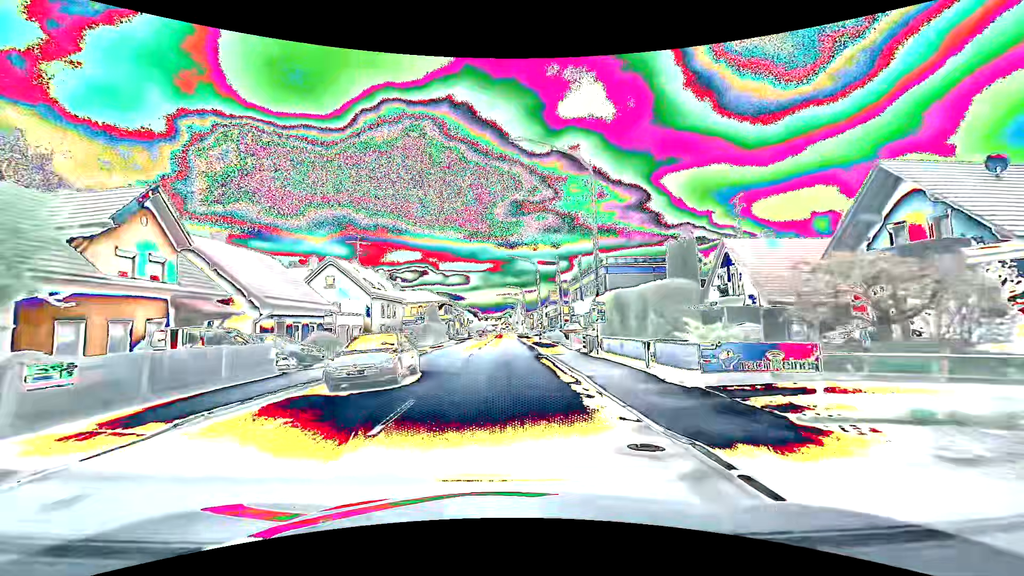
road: primary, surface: asphalt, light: Day
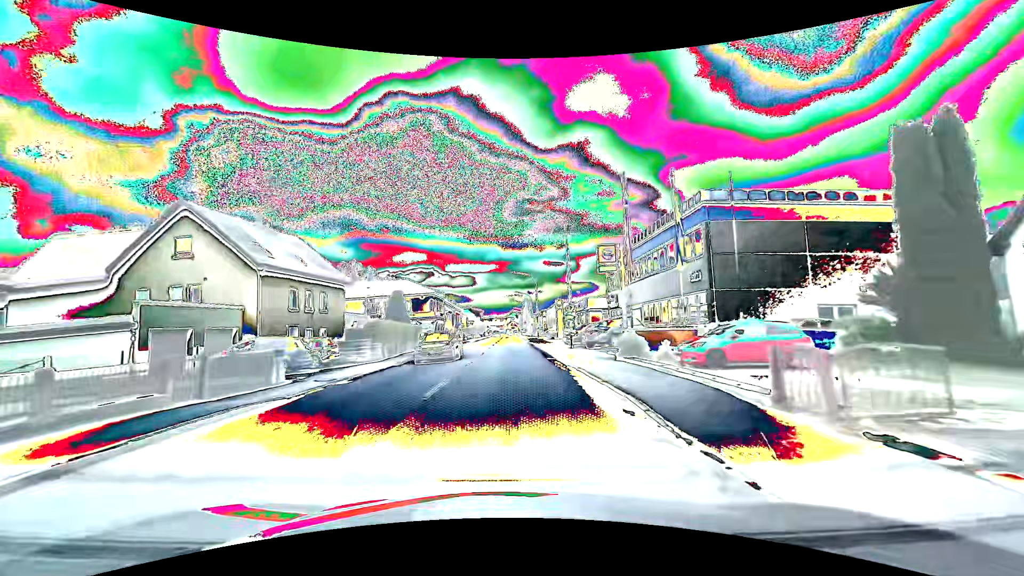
(-0.1, +23.7) m; -1°
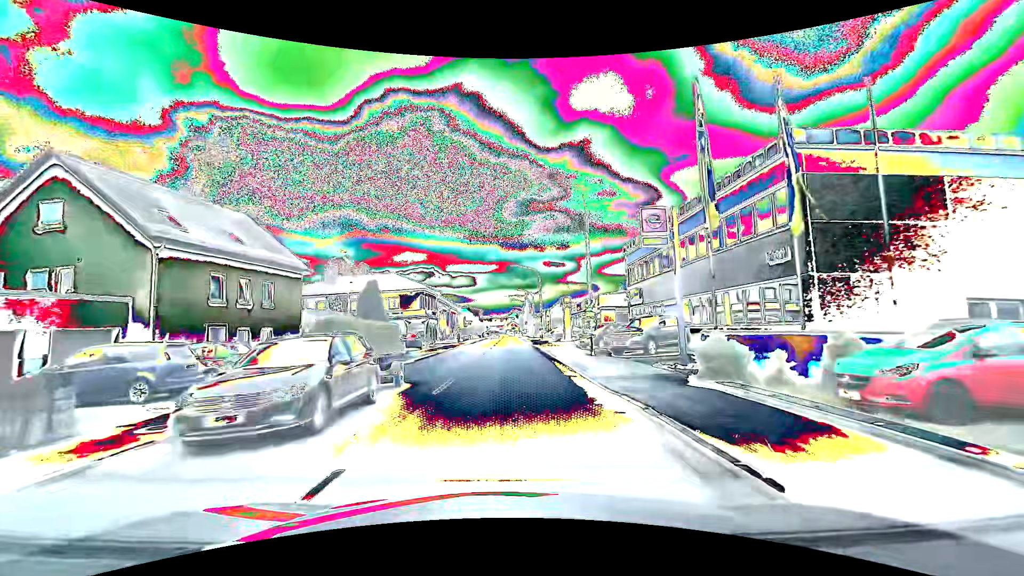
(0.0, +7.9) m; 0°
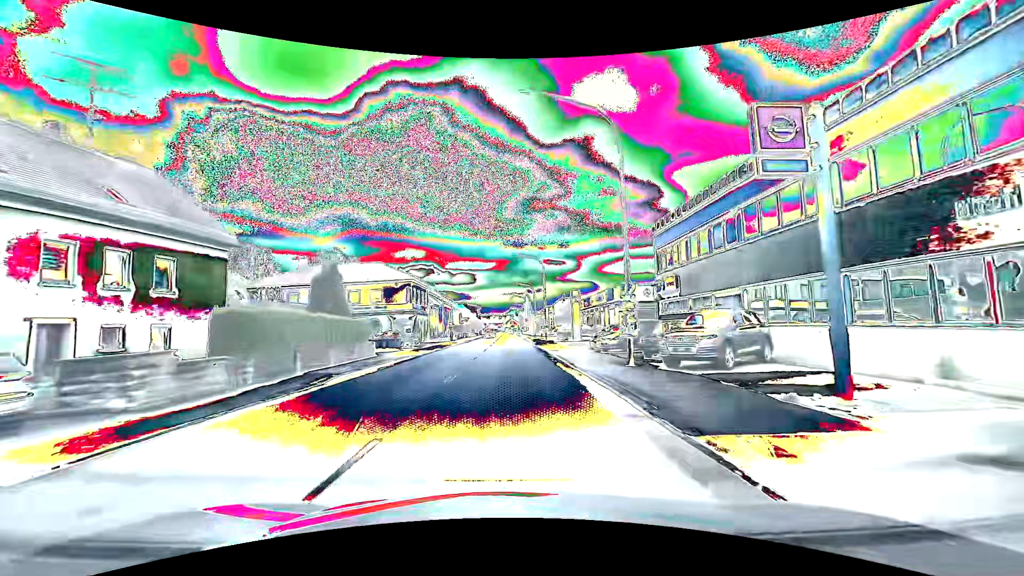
(0.0, +7.9) m; 0°
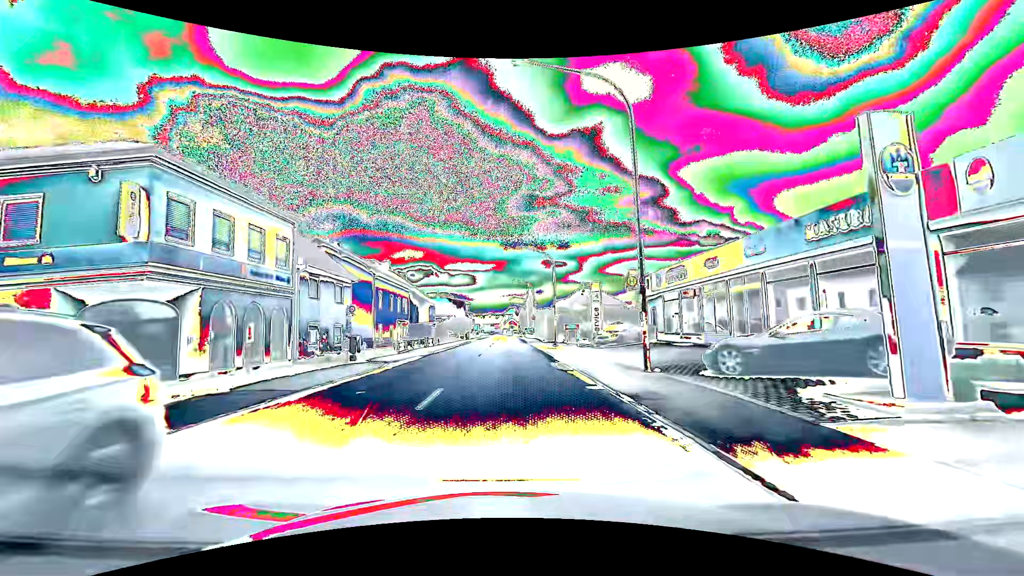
(+0.1, +39.6) m; 0°
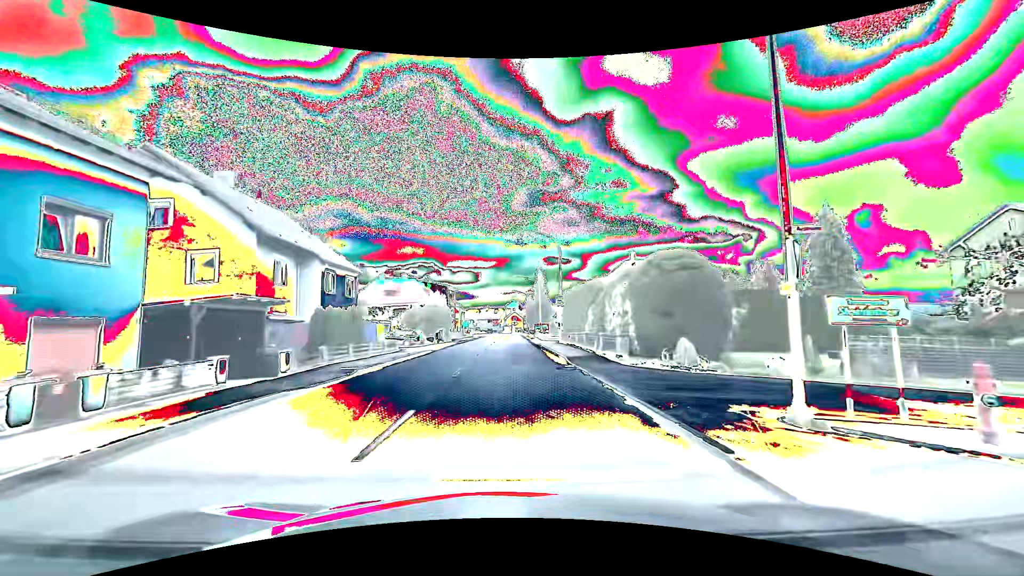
(-0.1, +39.6) m; 0°
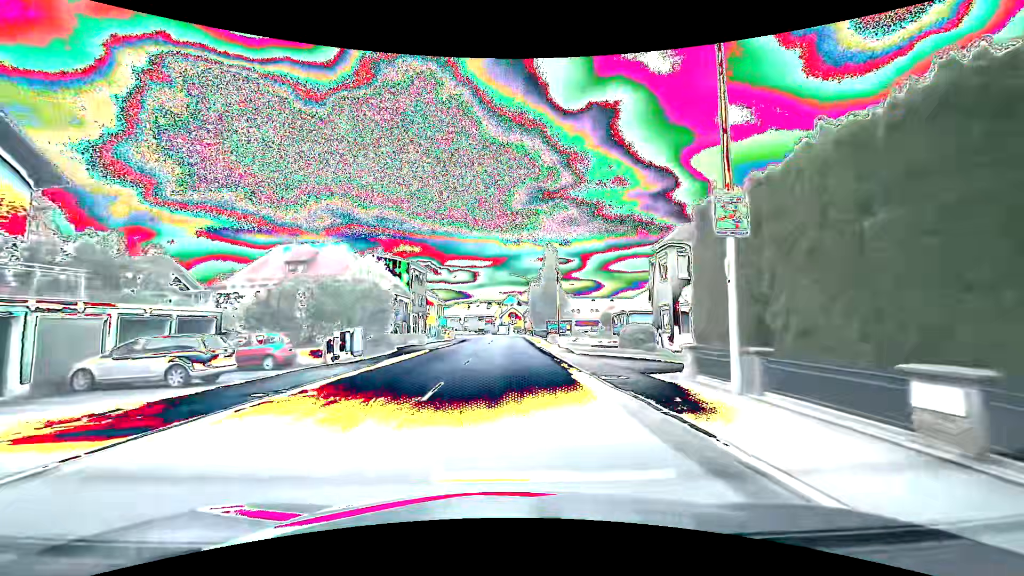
(0.0, +31.7) m; 0°
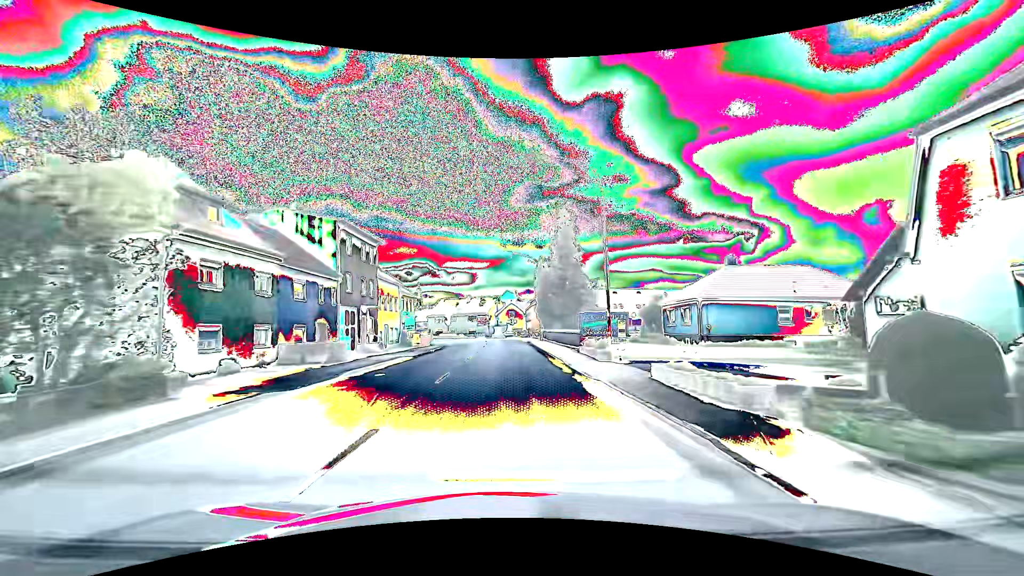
(+0.1, +23.8) m; 0°
